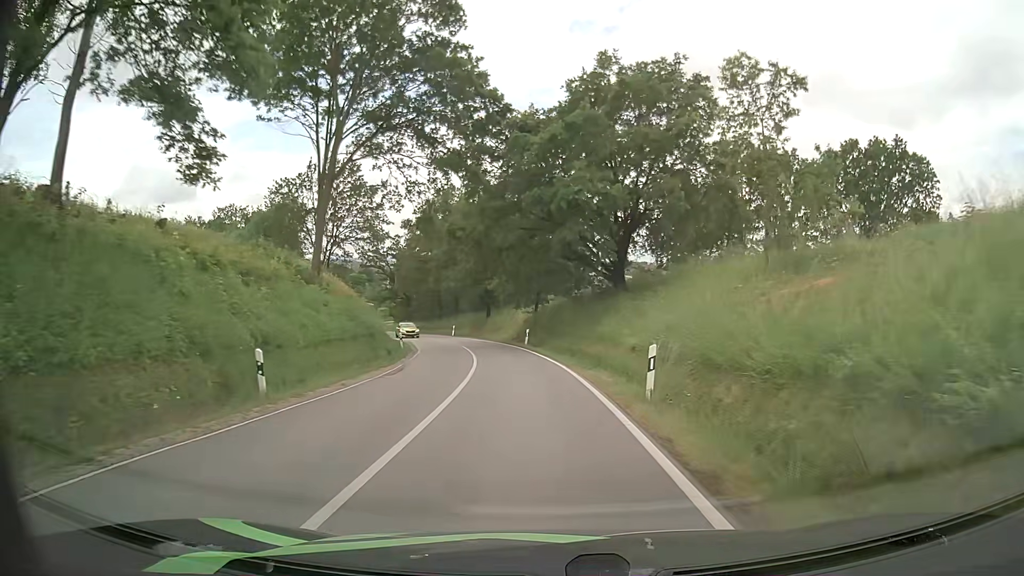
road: secondary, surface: asphalt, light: Day
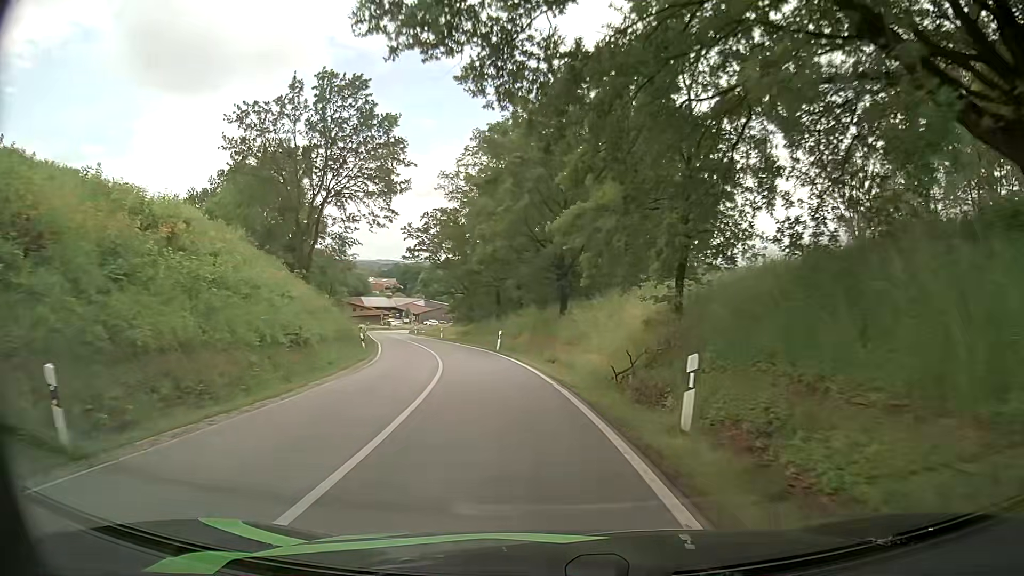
(-1.6, +31.6) m; -8°
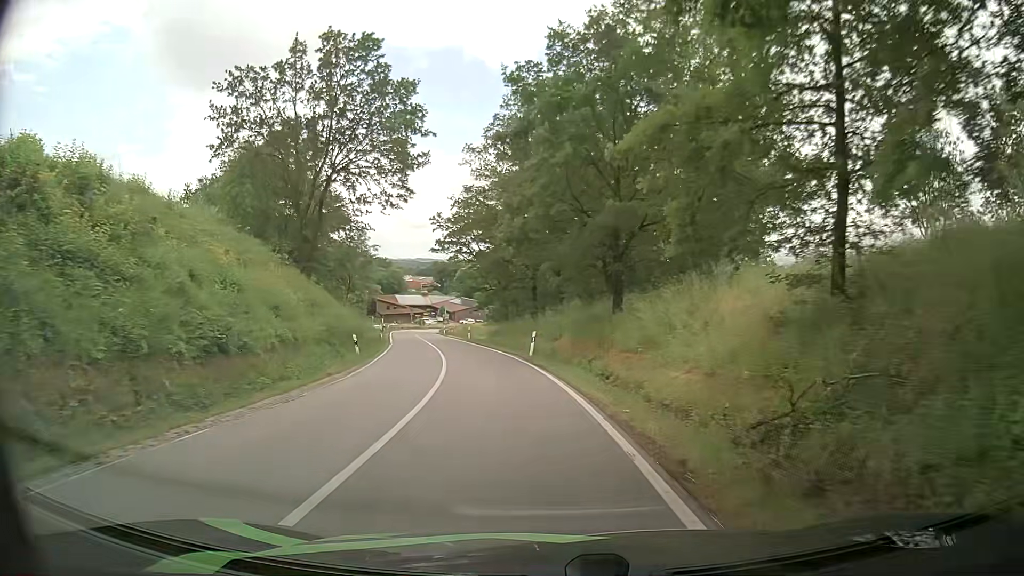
(-0.2, +8.2) m; -3°
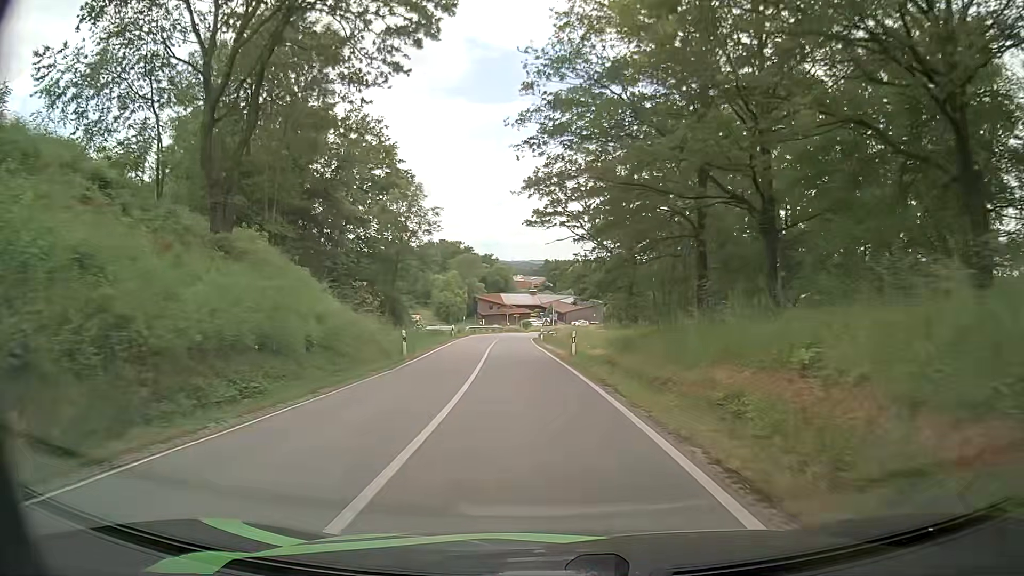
(-2.4, +25.2) m; -10°
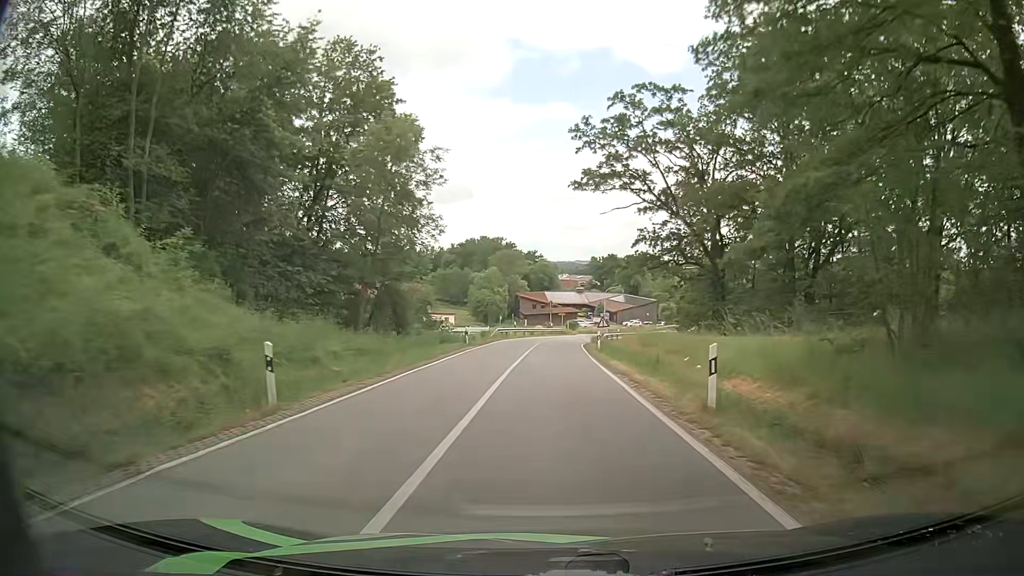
(-0.6, +17.4) m; -3°
(0, +10) (0, +20) (0, +30) (0, +40) (0, +50) (+1, +60) (+3, +70) (+6, +79) (+9, +89) (+12, +98) m
